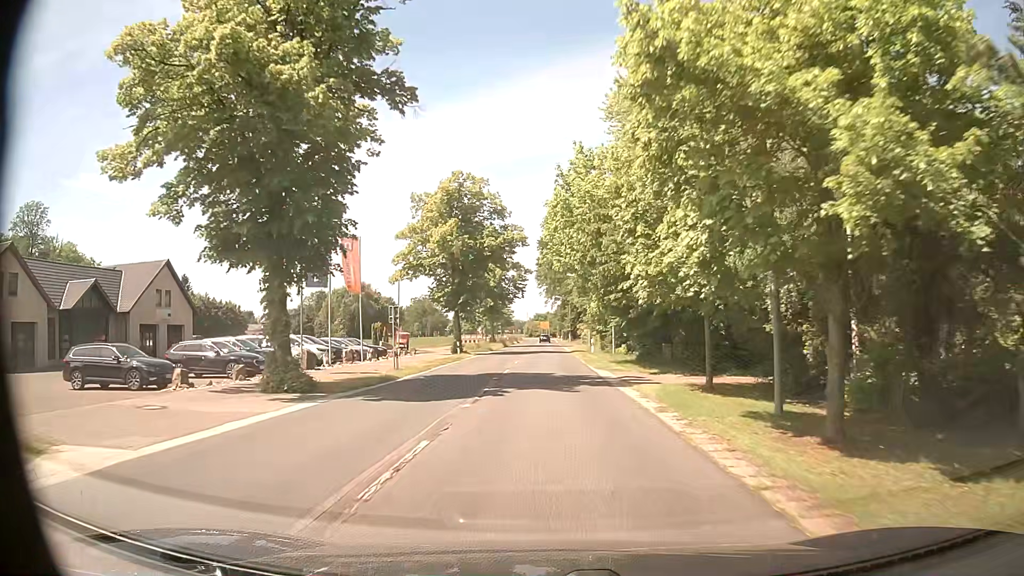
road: secondary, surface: asphalt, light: Day
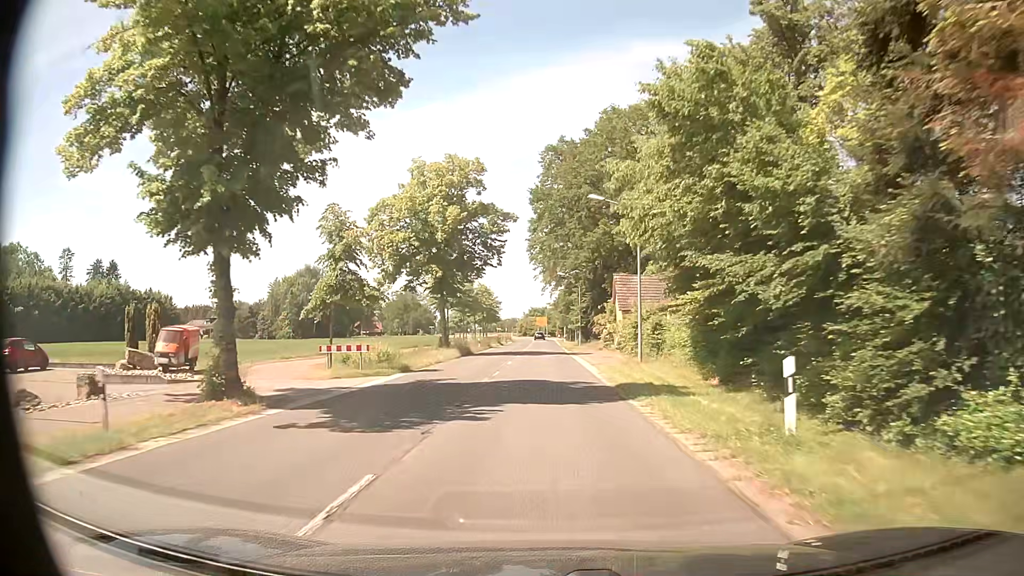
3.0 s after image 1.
(+0.7, +38.2) m; +1°
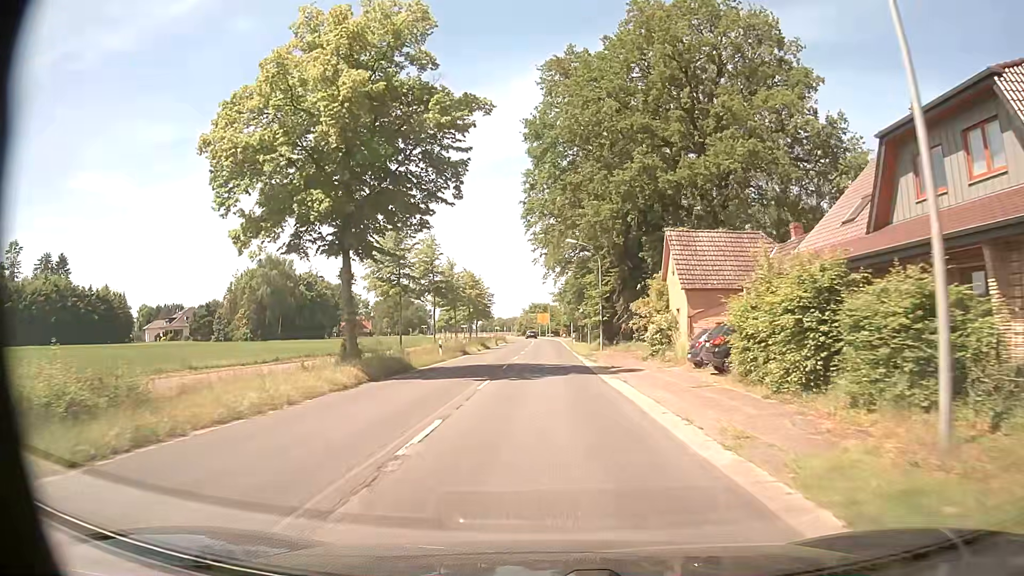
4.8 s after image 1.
(-0.2, +23.0) m; -1°
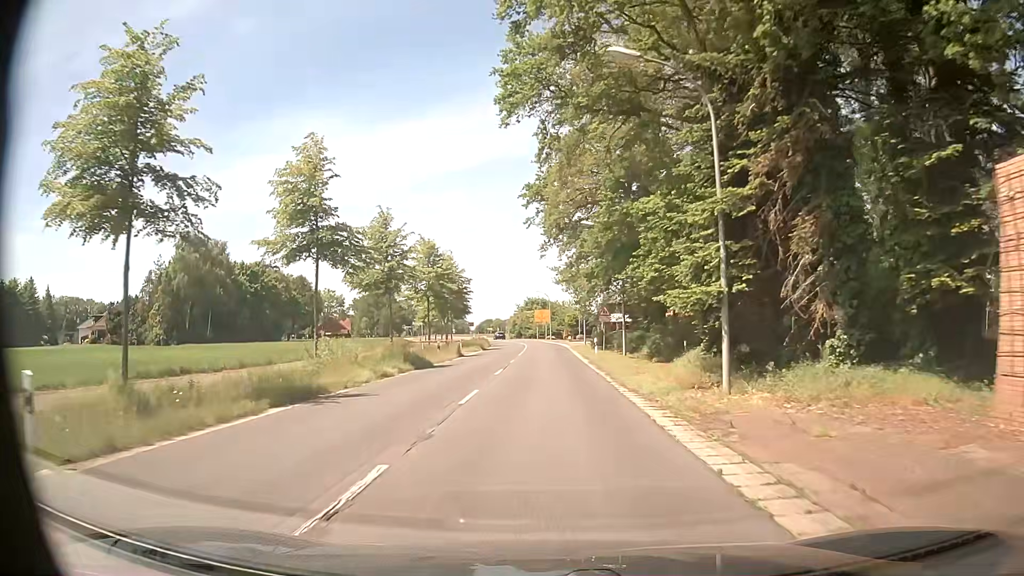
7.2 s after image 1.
(+0.3, +30.6) m; +1°
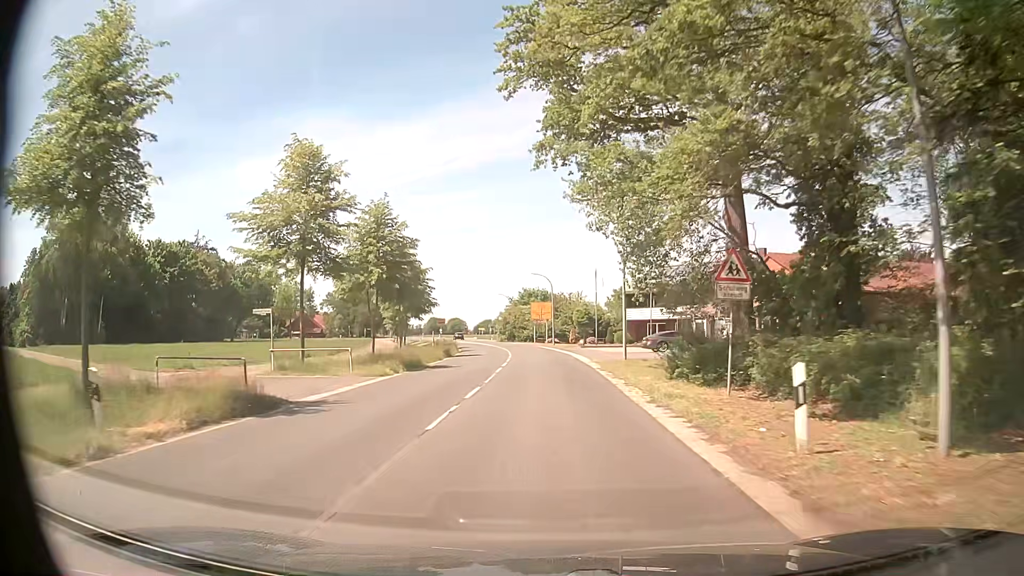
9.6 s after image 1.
(-0.2, +30.5) m; 0°
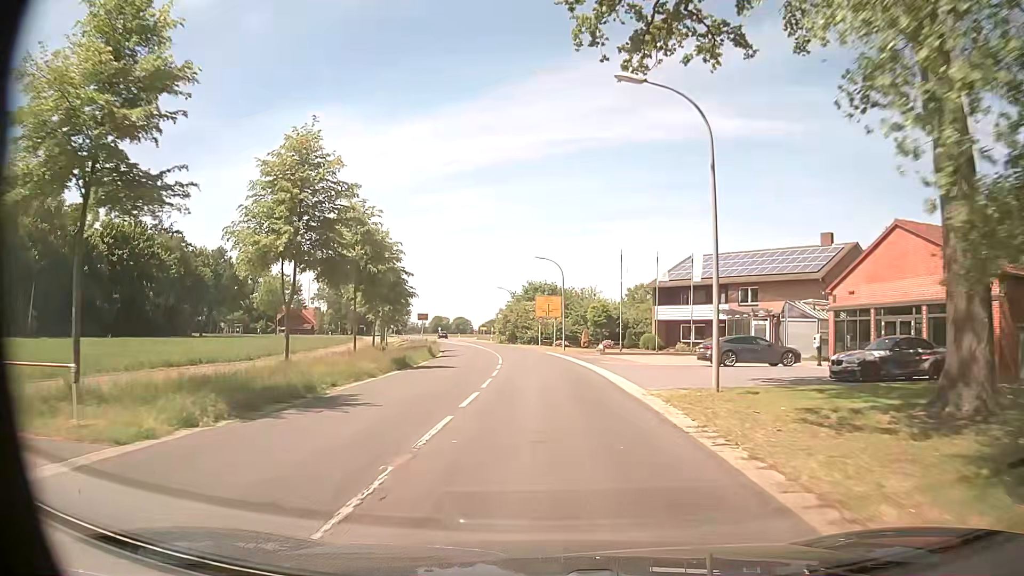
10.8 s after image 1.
(-0.1, +15.2) m; -2°
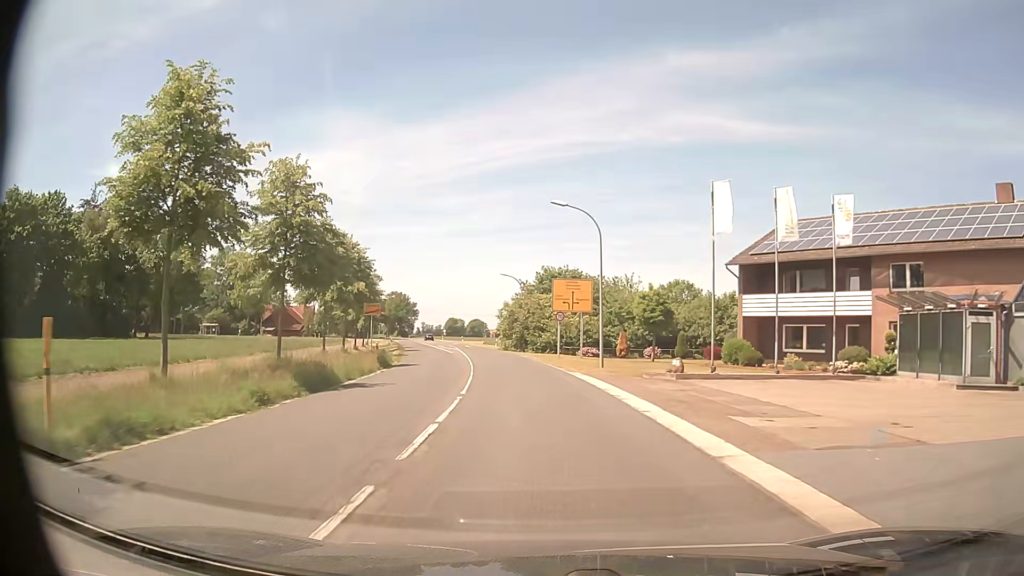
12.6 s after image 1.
(+0.3, +22.8) m; 0°
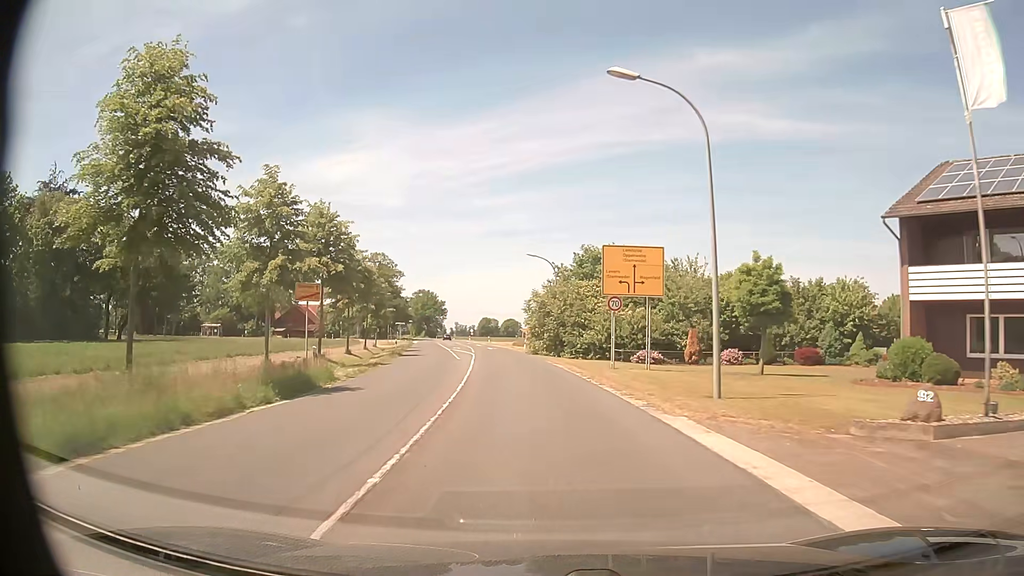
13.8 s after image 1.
(-0.4, +15.2) m; -3°
(0, +10) (-1, +20) (-1, +30) (-2, +40) (-3, +50) (-5, +60) (-6, +70) (-8, +80) (-9, +89) (-11, +99) m
